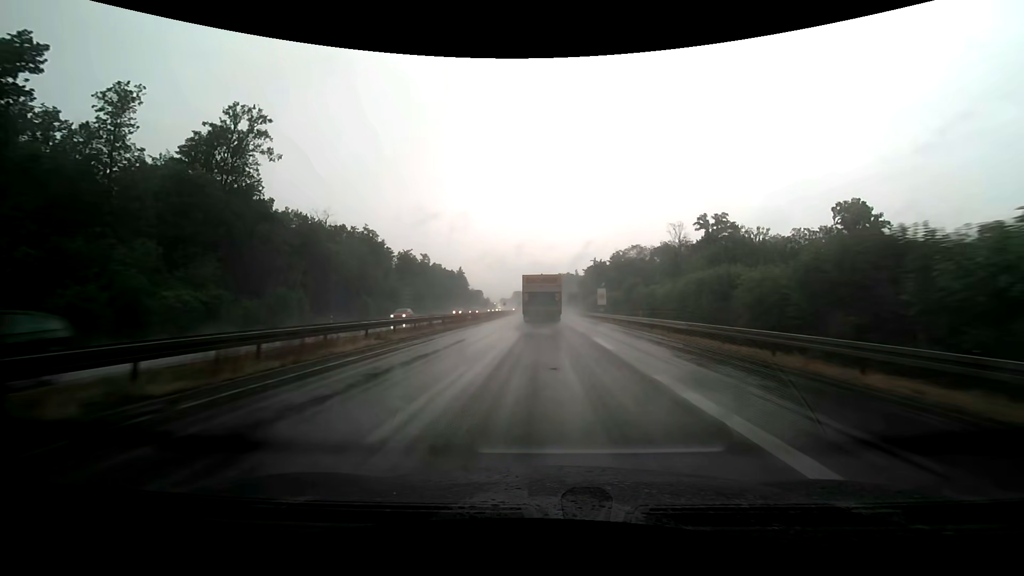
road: trunk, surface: asphalt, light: Day
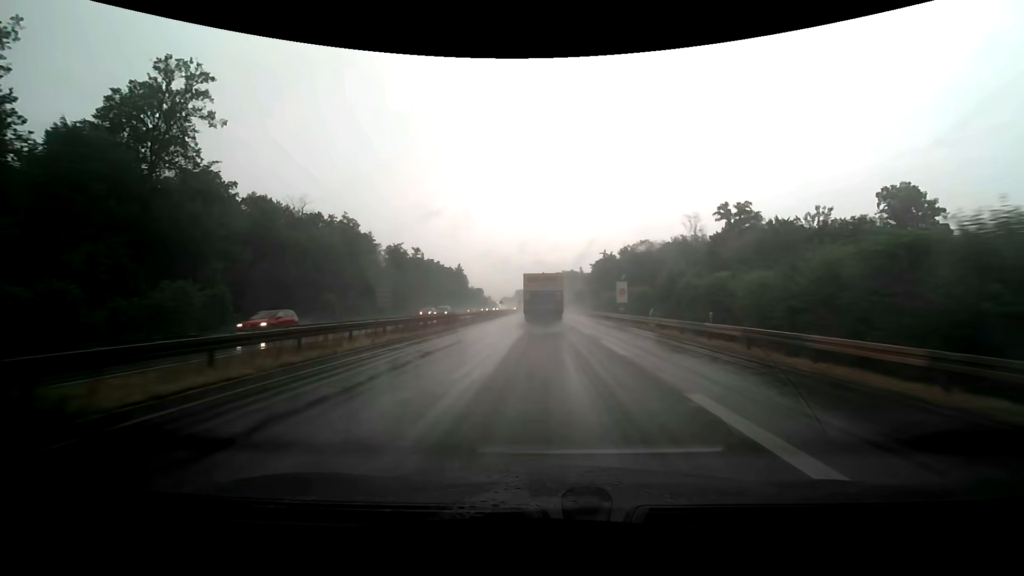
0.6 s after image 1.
(0.0, +14.1) m; 0°
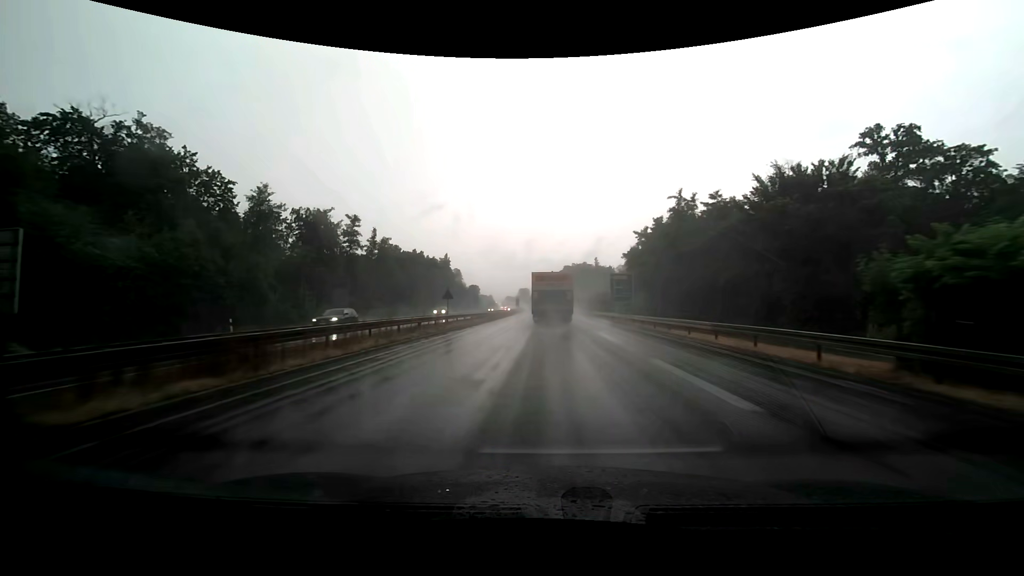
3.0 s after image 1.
(-0.5, +55.2) m; -1°
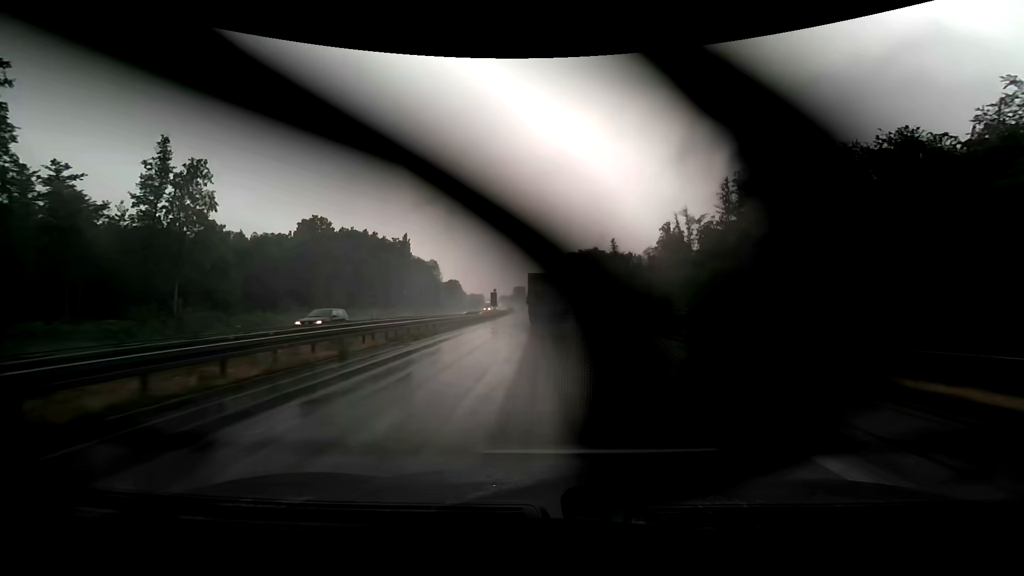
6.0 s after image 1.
(-0.1, +66.3) m; 0°
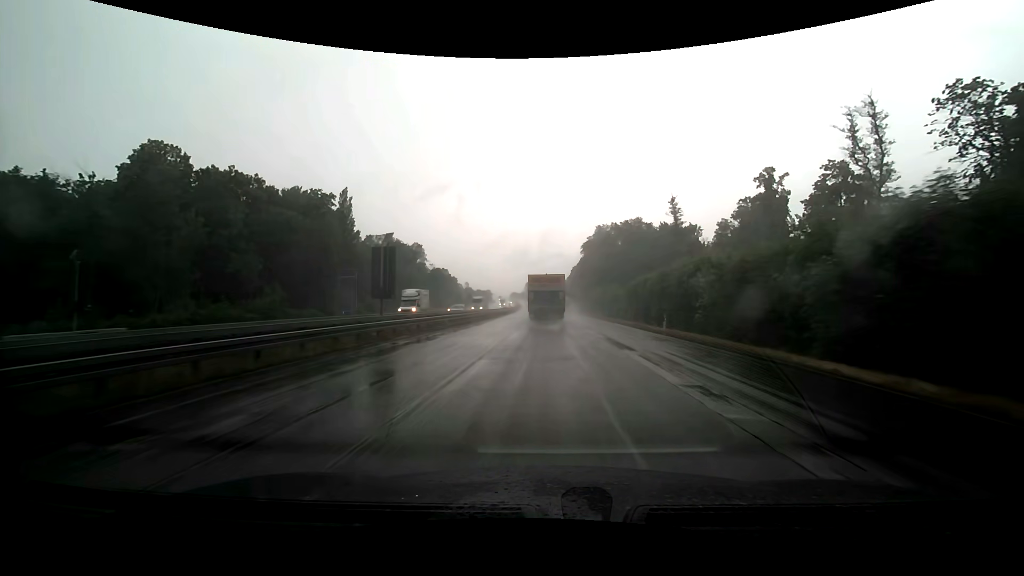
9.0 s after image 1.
(-0.6, +63.2) m; -2°
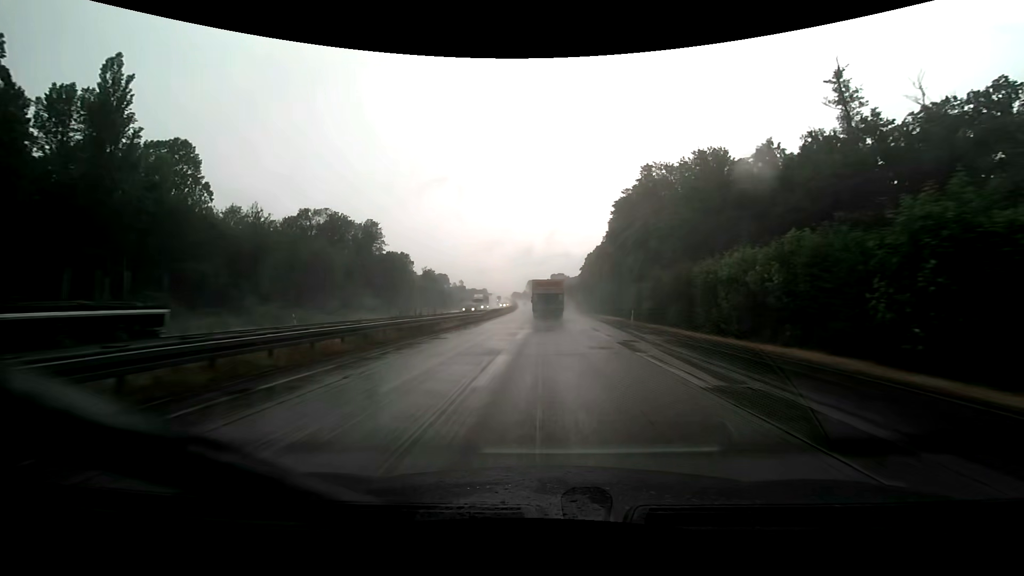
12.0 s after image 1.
(-0.4, +60.2) m; -1°
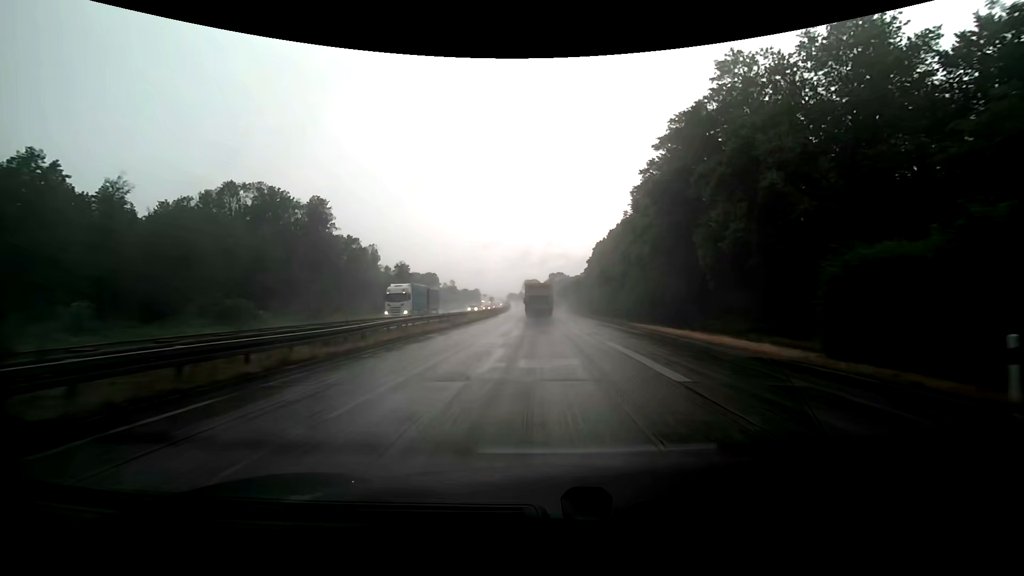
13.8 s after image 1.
(0.0, +34.7) m; 0°
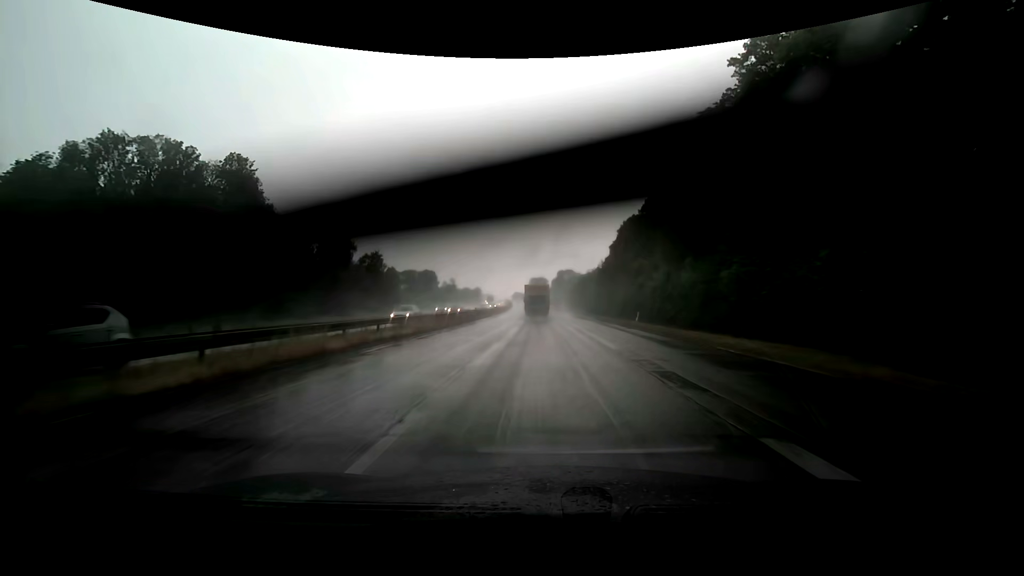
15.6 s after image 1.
(-0.1, +34.0) m; -1°
(0, +10) (0, +20) (0, +30) (-1, +40) (-1, +50) (-1, +60) (-1, +70) (-2, +80) (-2, +90) (-2, +100) m
